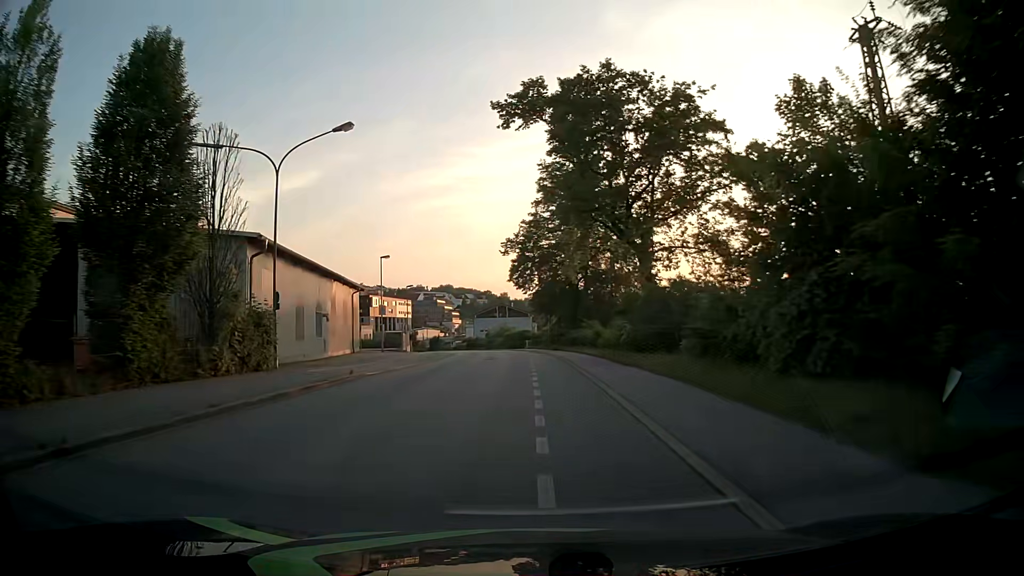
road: residential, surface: asphalt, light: Day
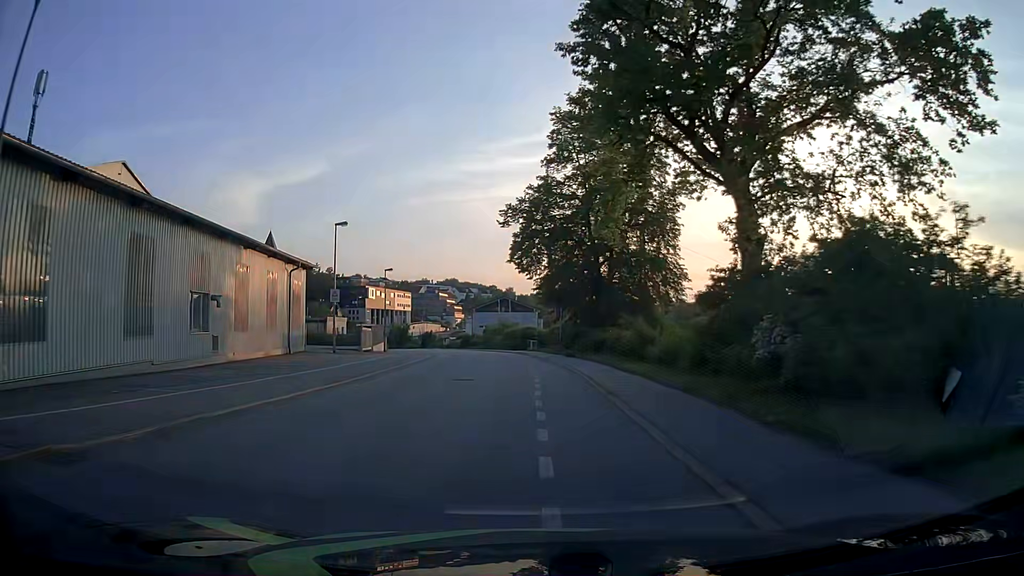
(0.0, +15.2) m; 0°
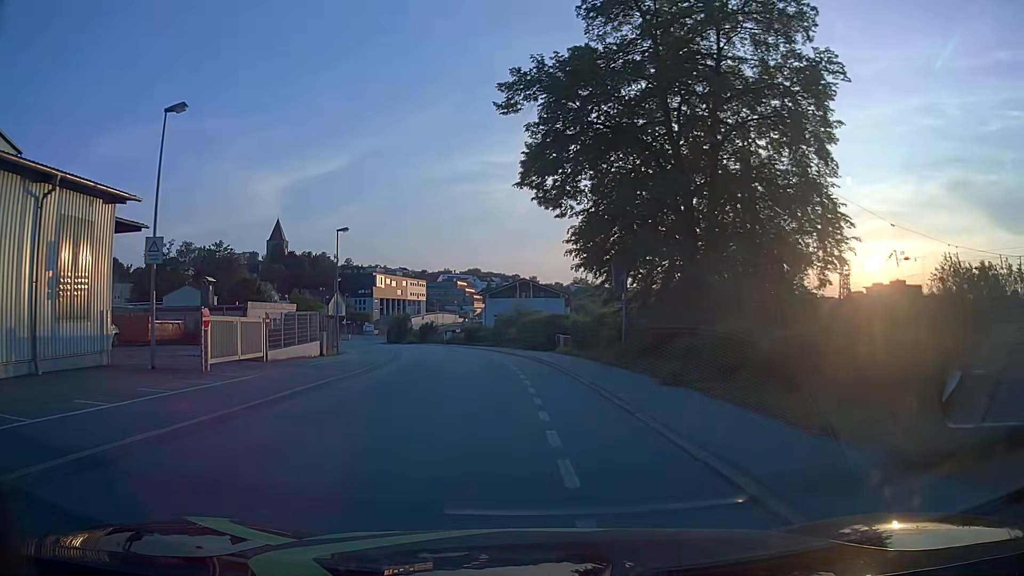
(-0.4, +23.0) m; -2°
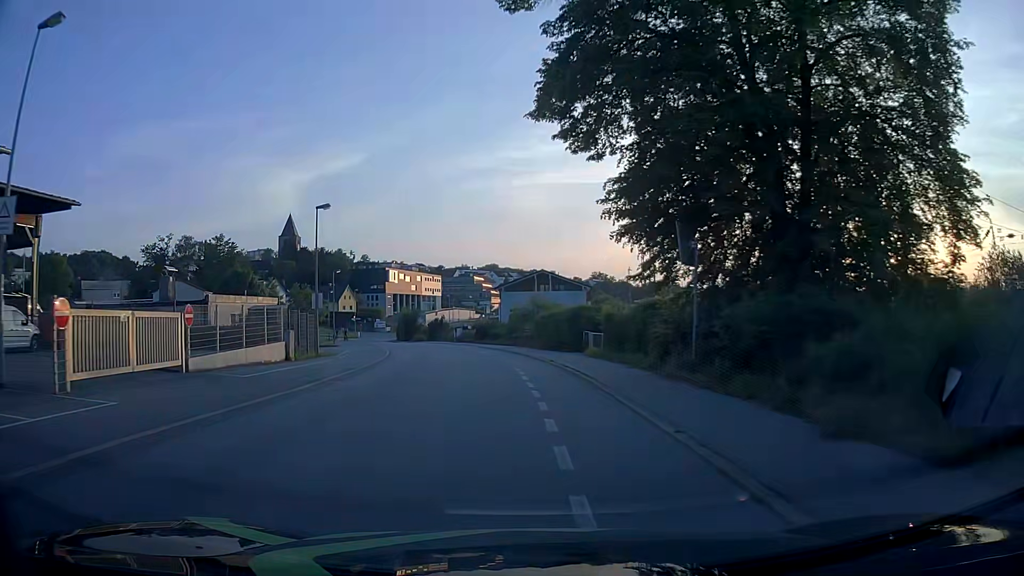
(-0.1, +7.7) m; -2°
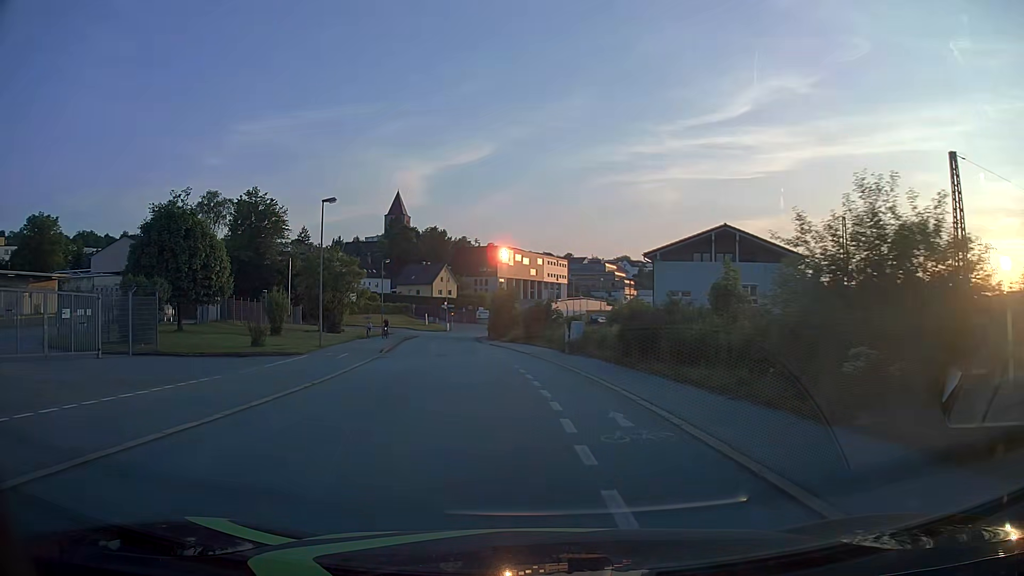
(-3.6, +38.4) m; -11°
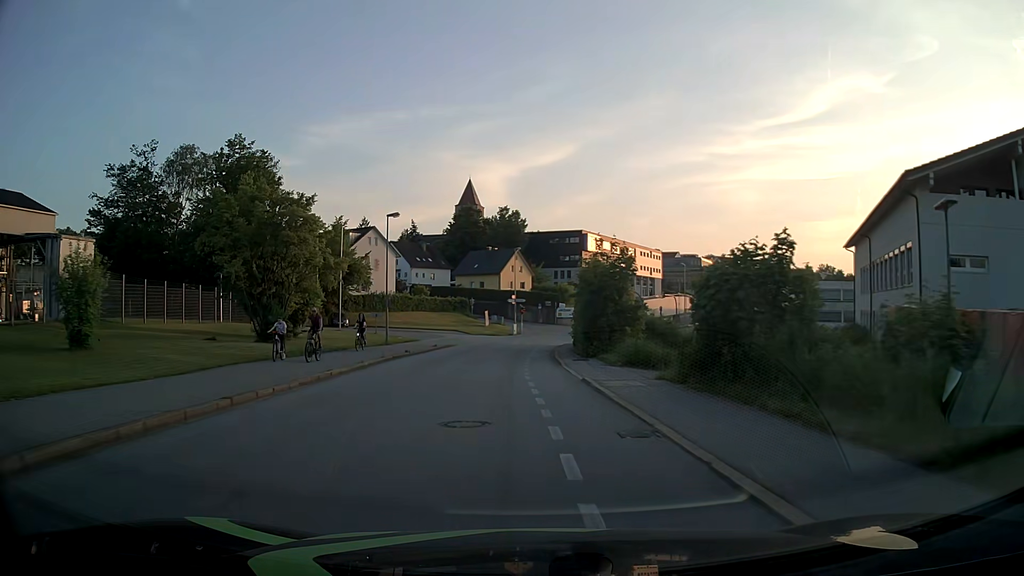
(-2.0, +30.8) m; -7°
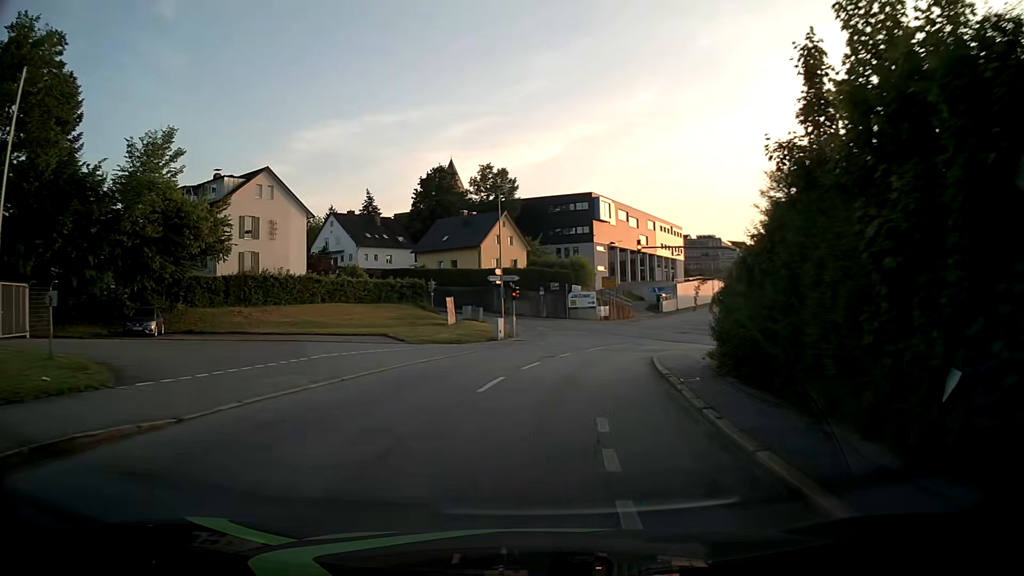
(-0.6, +36.3) m; 0°
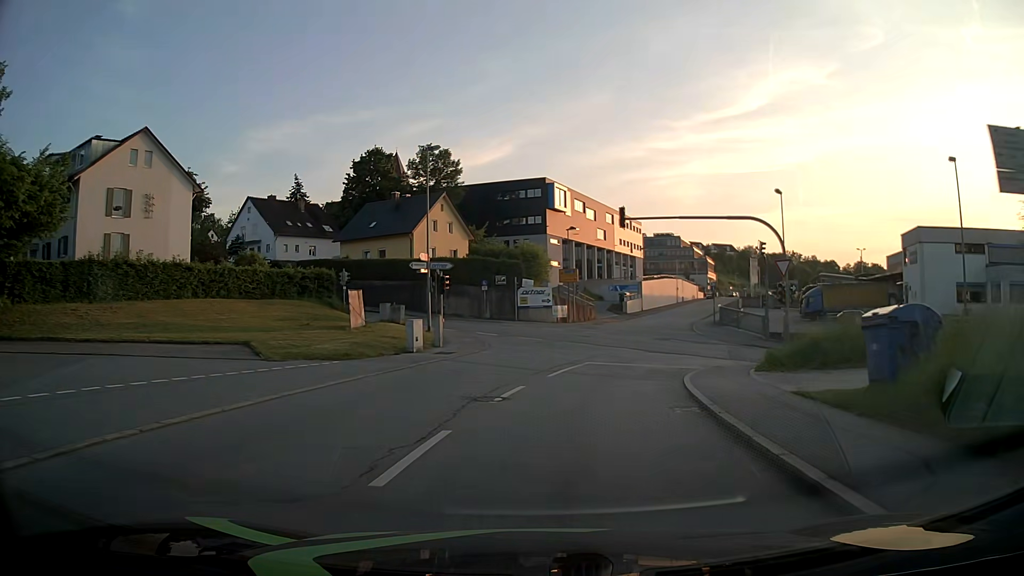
(+0.5, +12.4) m; +4°
